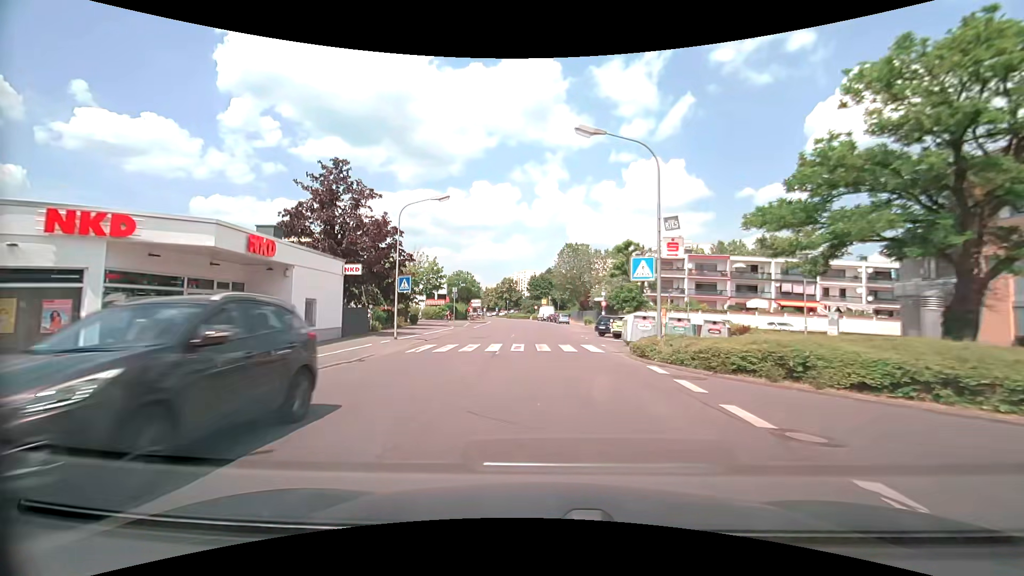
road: tertiary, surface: asphalt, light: Day
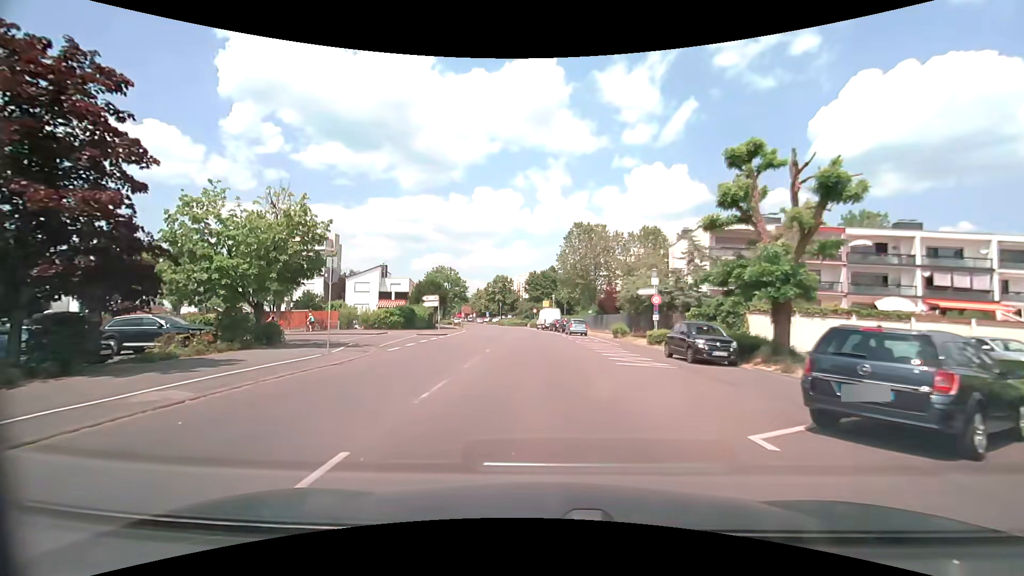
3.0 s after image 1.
(+0.4, +27.7) m; +1°
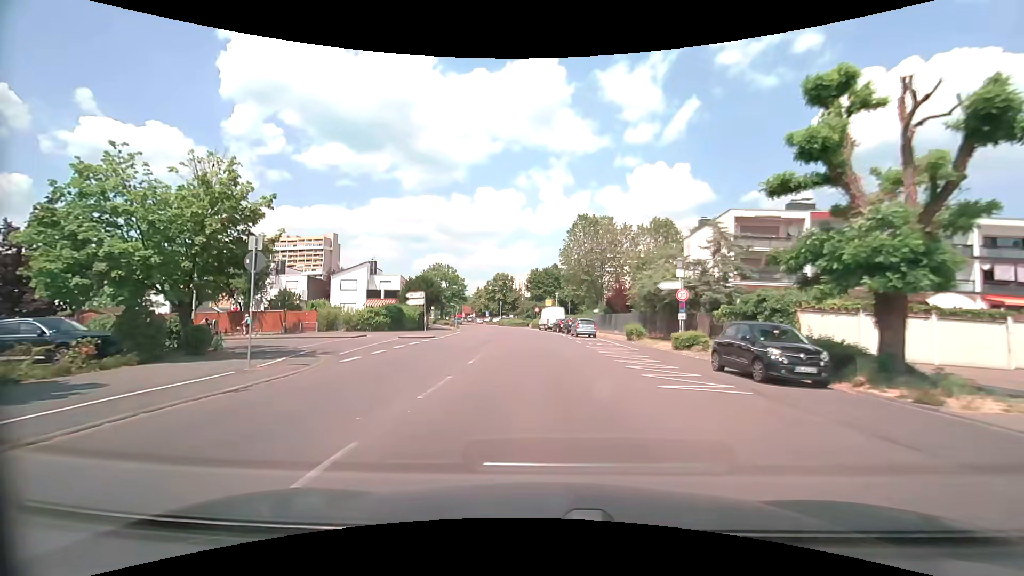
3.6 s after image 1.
(0.0, +5.5) m; -1°
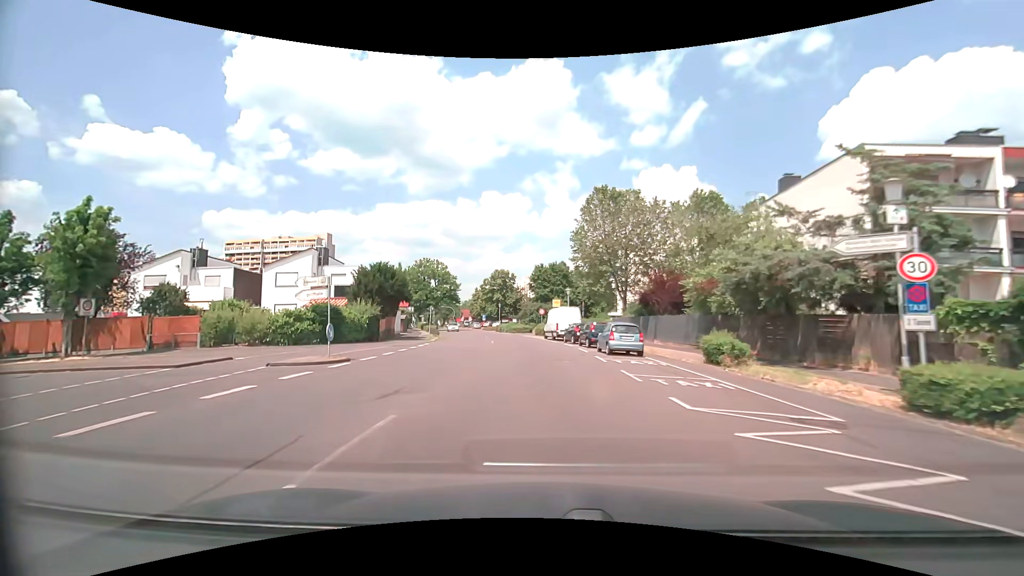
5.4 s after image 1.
(0.0, +16.3) m; -1°
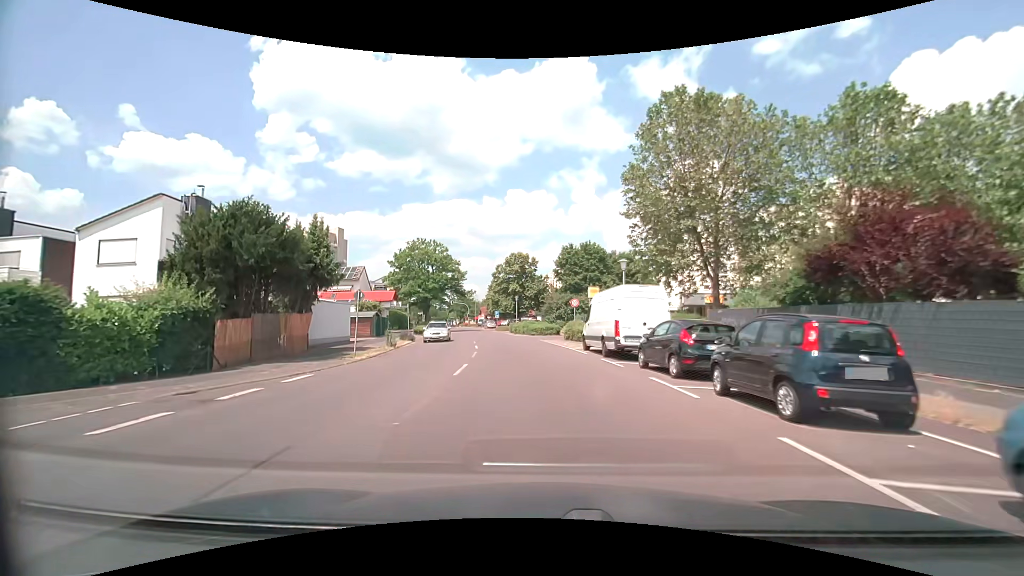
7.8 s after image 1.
(-0.4, +21.3) m; -3°
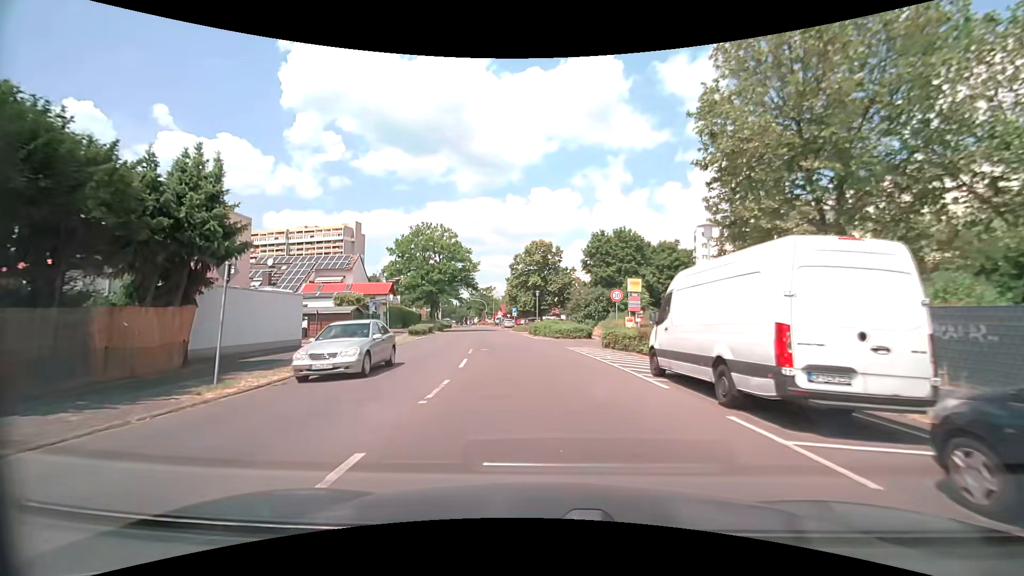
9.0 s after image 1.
(-0.2, +10.5) m; -2°
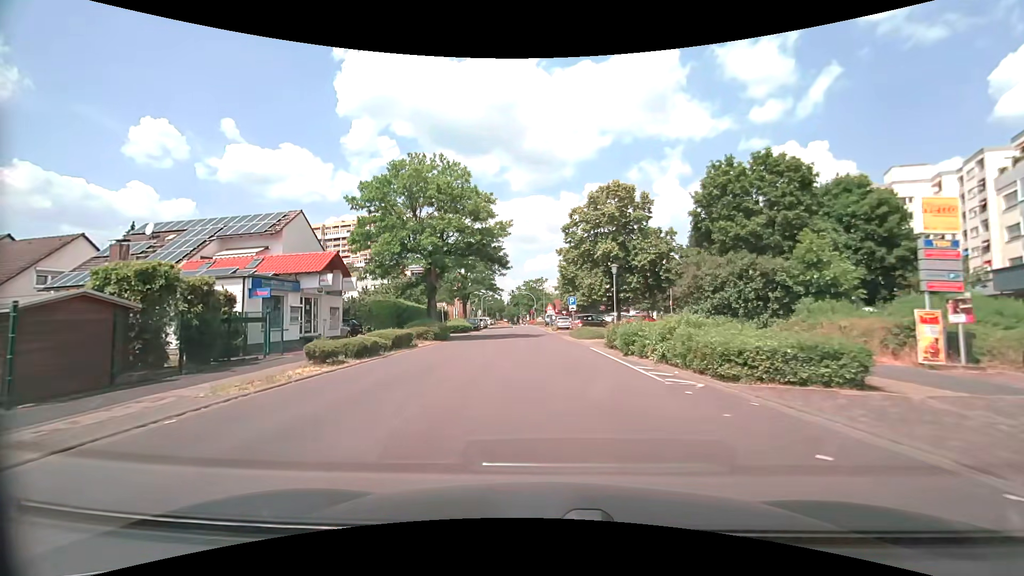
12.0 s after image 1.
(-1.6, +25.9) m; -7°
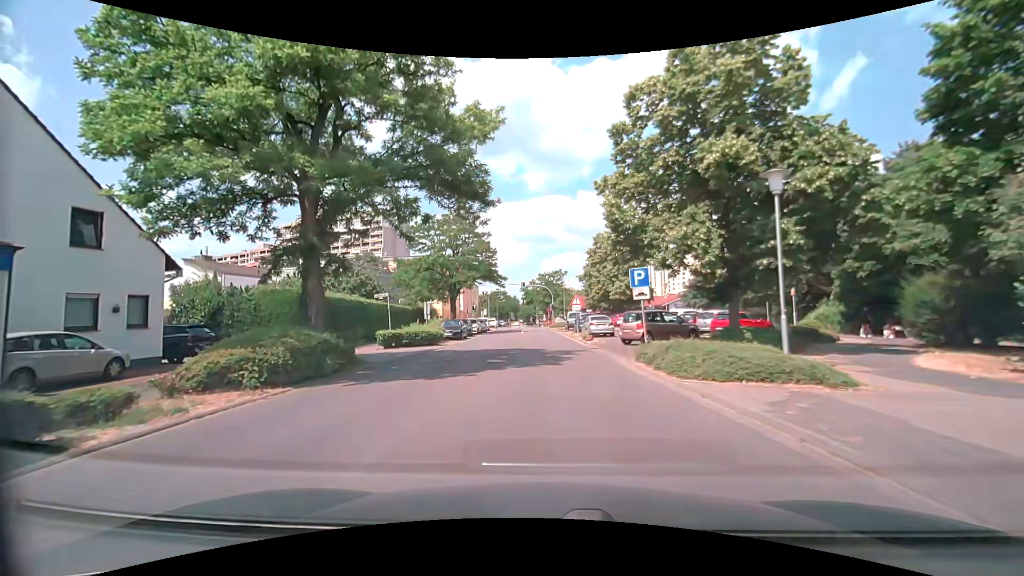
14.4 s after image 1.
(-0.2, +20.5) m; -2°
